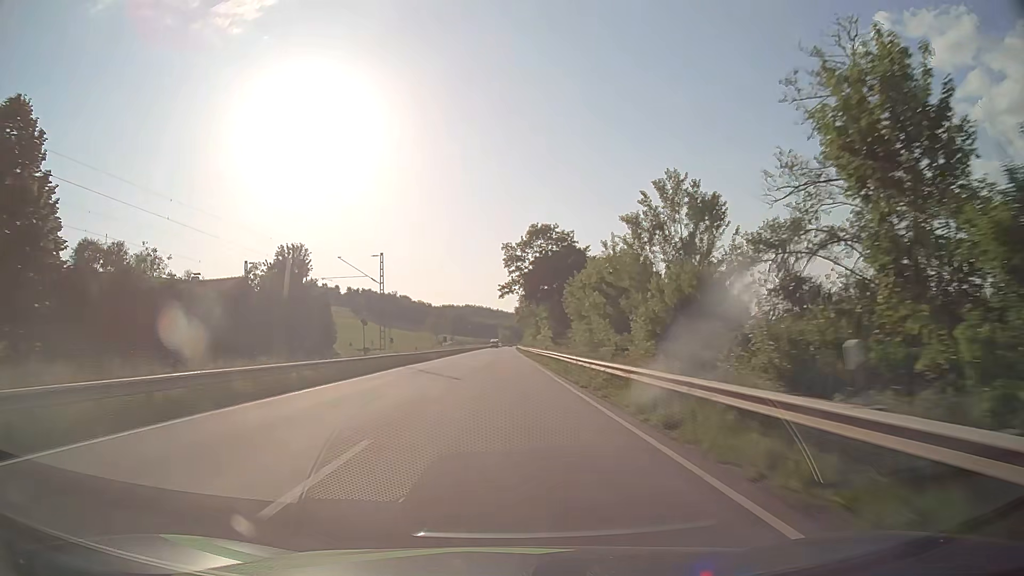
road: primary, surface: asphalt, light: Day
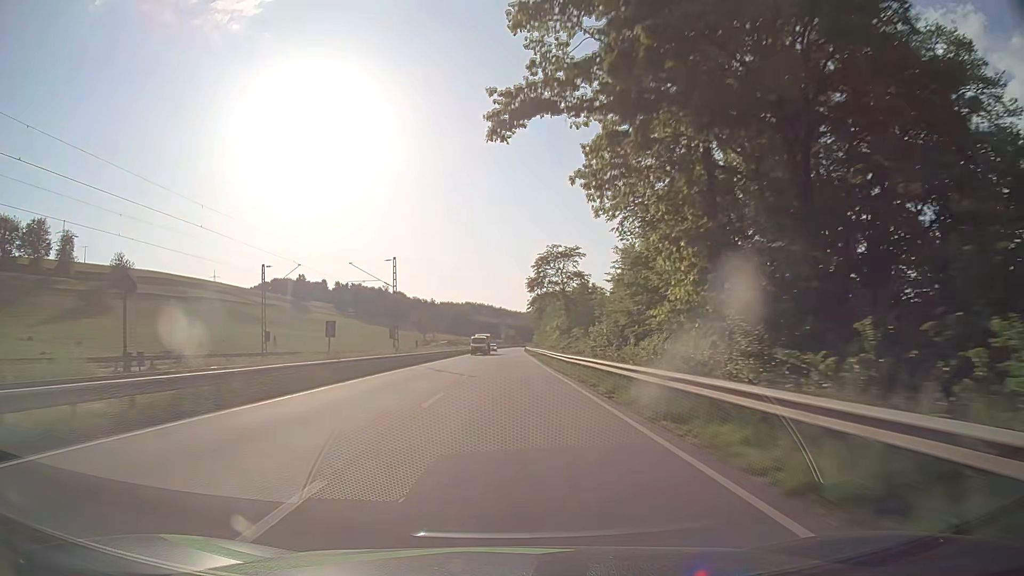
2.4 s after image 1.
(-0.4, +63.1) m; 0°
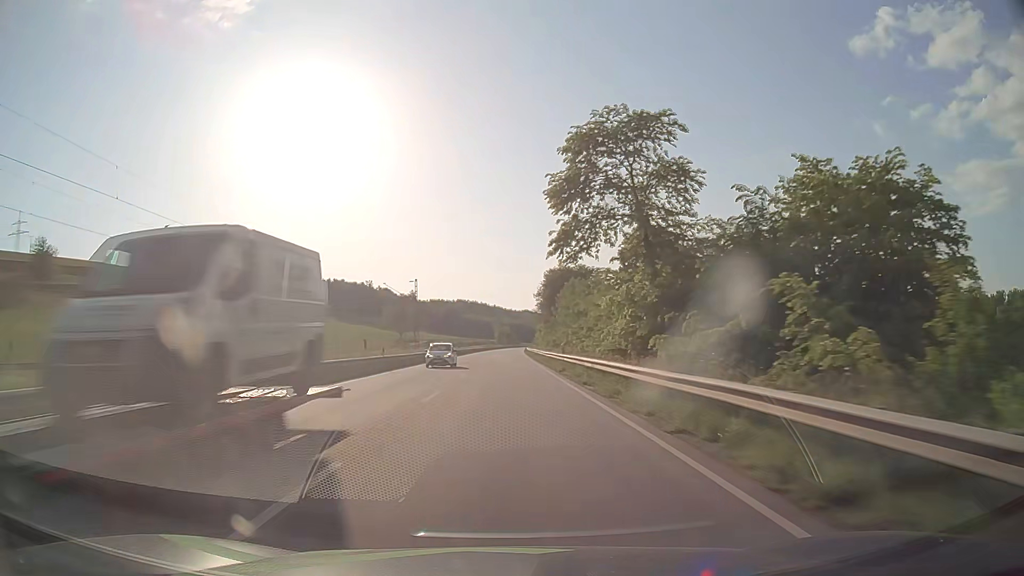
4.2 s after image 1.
(+0.1, +47.4) m; 0°
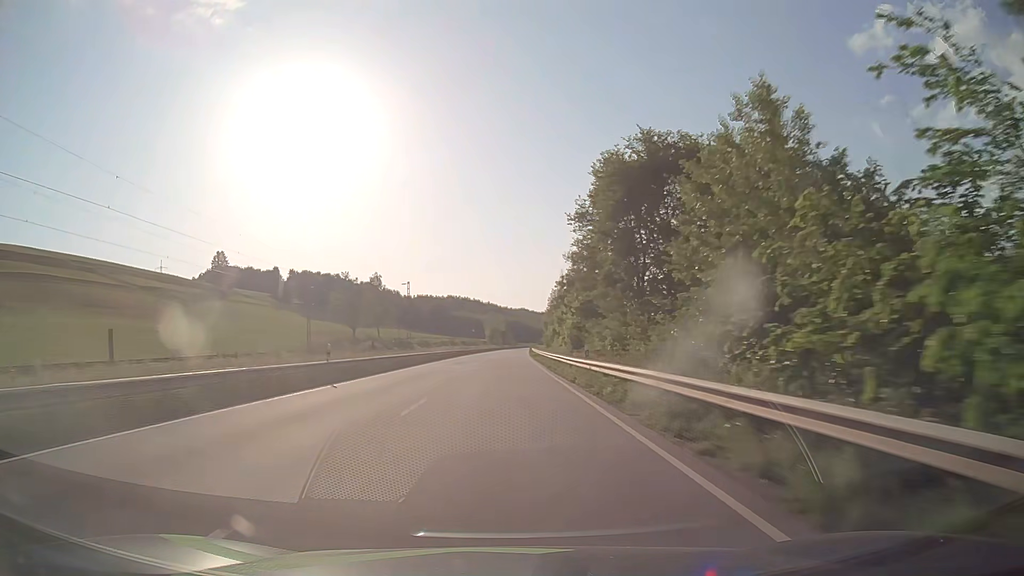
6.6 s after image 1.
(+0.2, +63.2) m; 0°
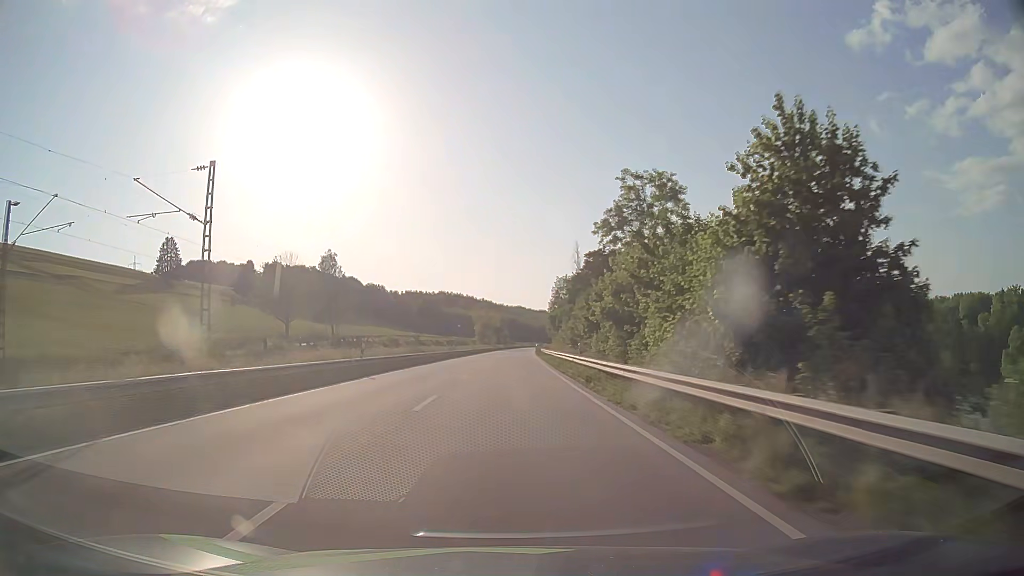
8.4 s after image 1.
(+0.3, +47.4) m; +1°
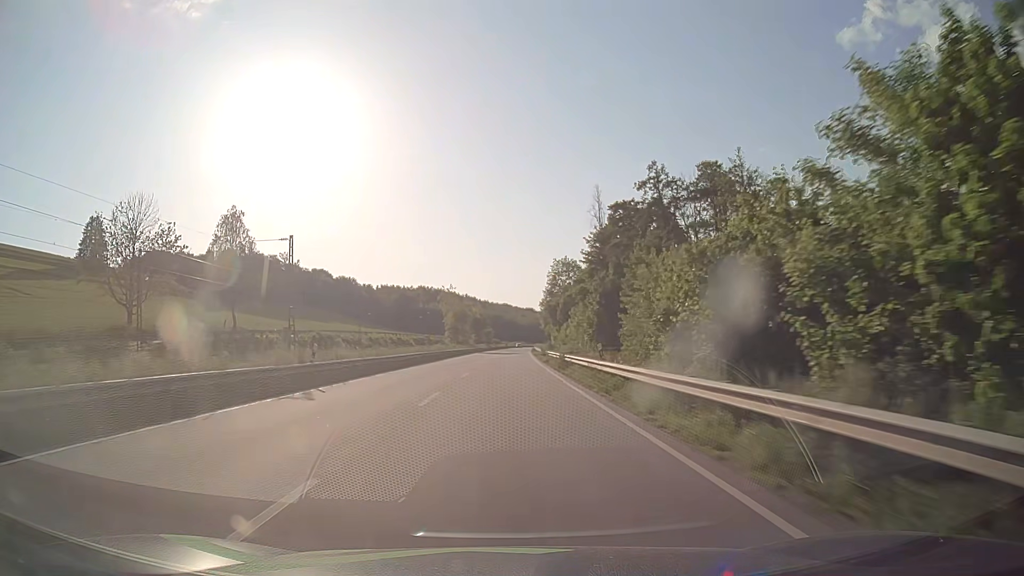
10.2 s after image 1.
(+0.3, +47.4) m; +1°
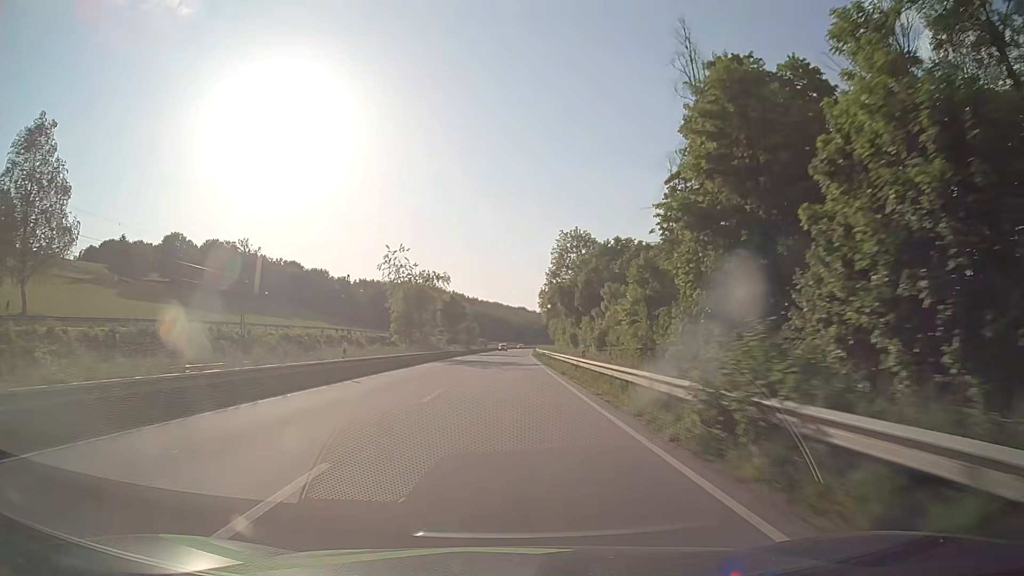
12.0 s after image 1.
(+0.2, +47.4) m; +1°
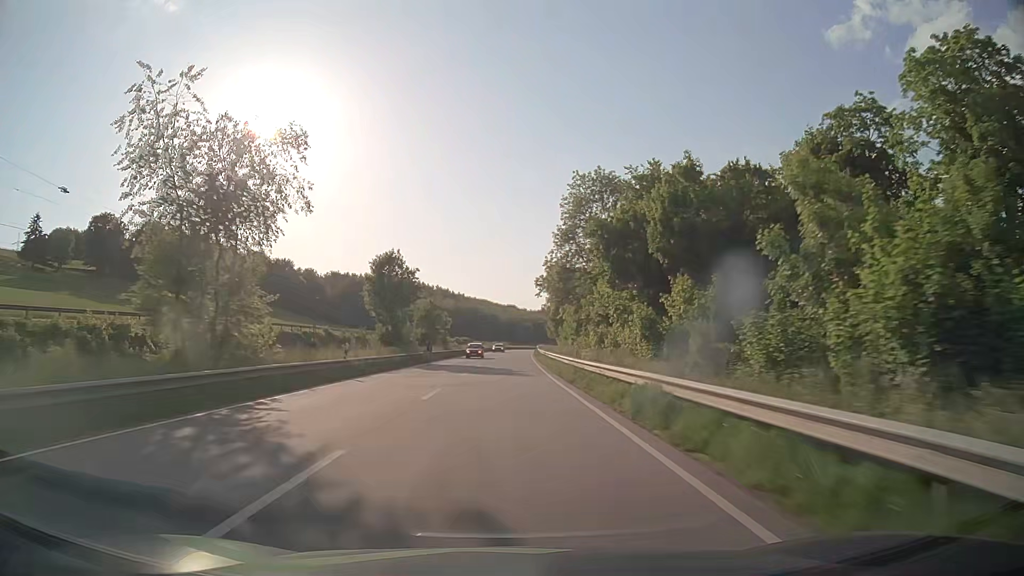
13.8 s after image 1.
(+0.5, +47.4) m; +1°
(0, +10) (0, +20) (0, +30) (0, +40) (0, +50) (+1, +60) (+1, +70) (+1, +80) (+1, +90) (+2, +100) m
